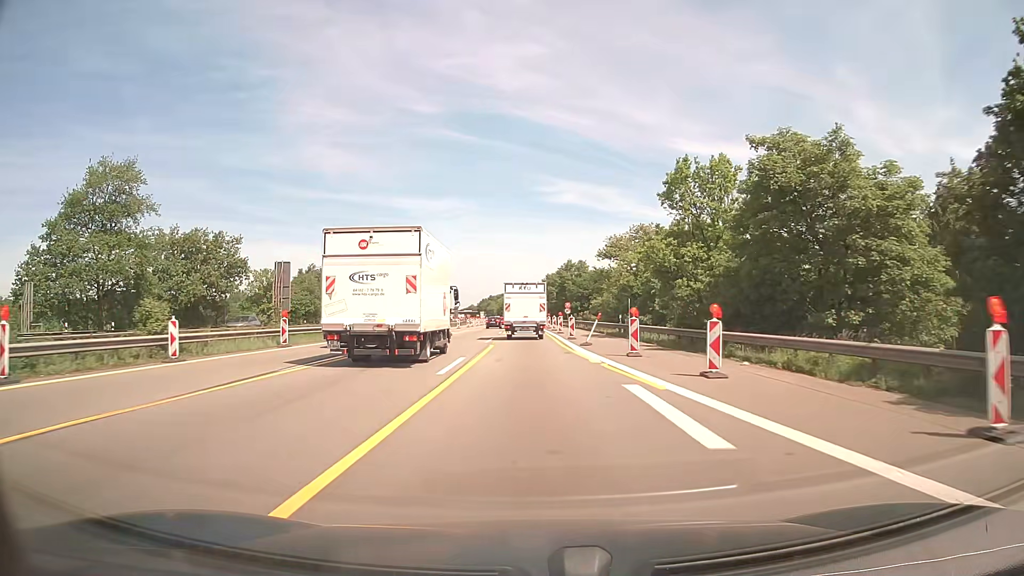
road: motorway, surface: asphalt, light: Day
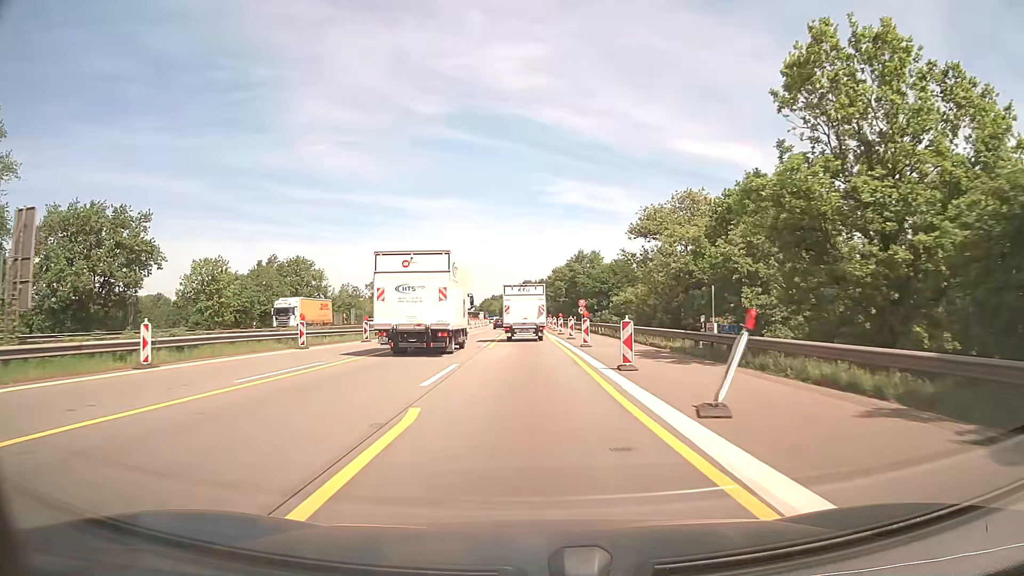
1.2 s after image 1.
(0.0, +20.3) m; 0°
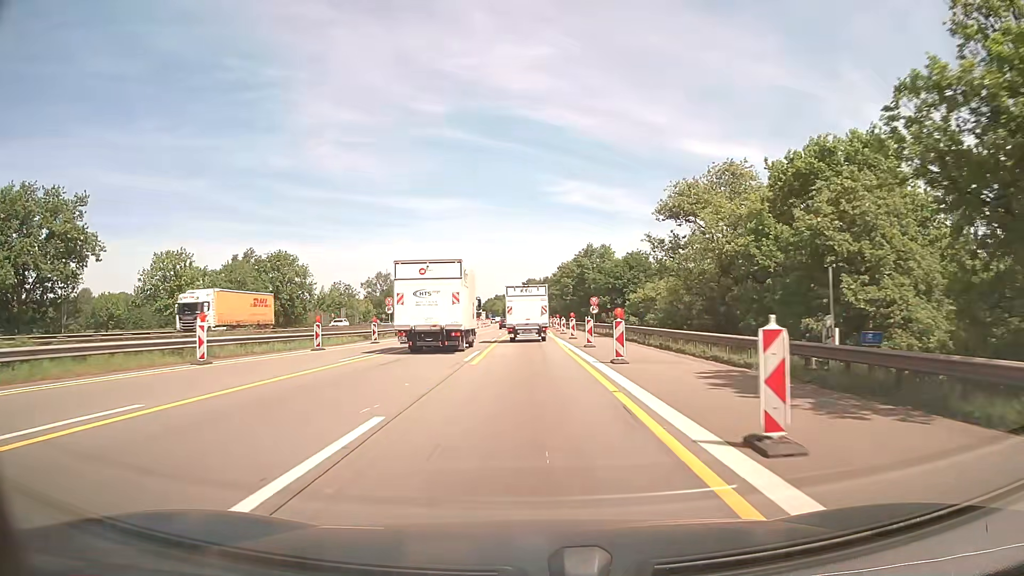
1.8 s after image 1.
(0.0, +10.1) m; -1°
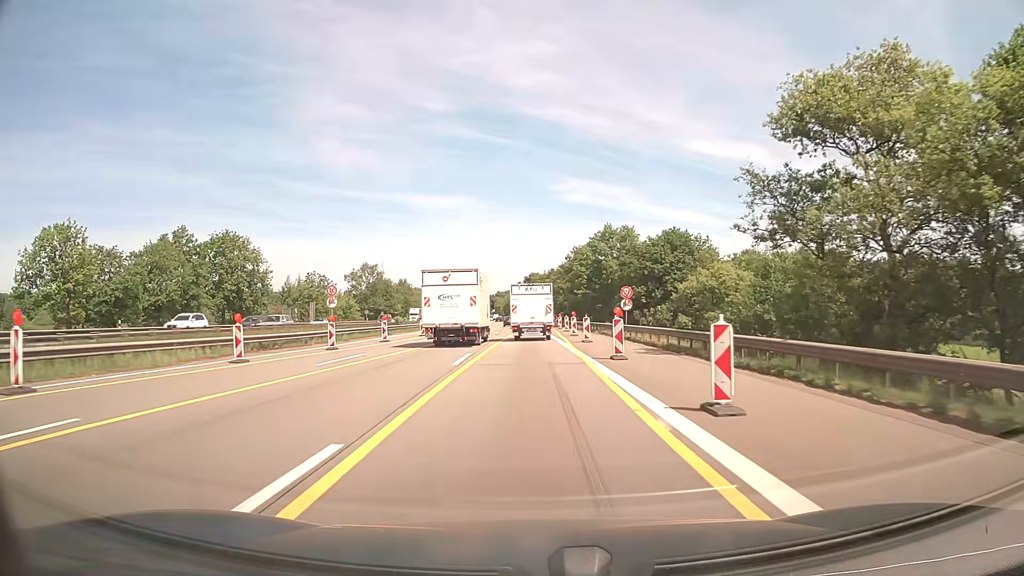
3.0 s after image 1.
(0.0, +20.1) m; 0°
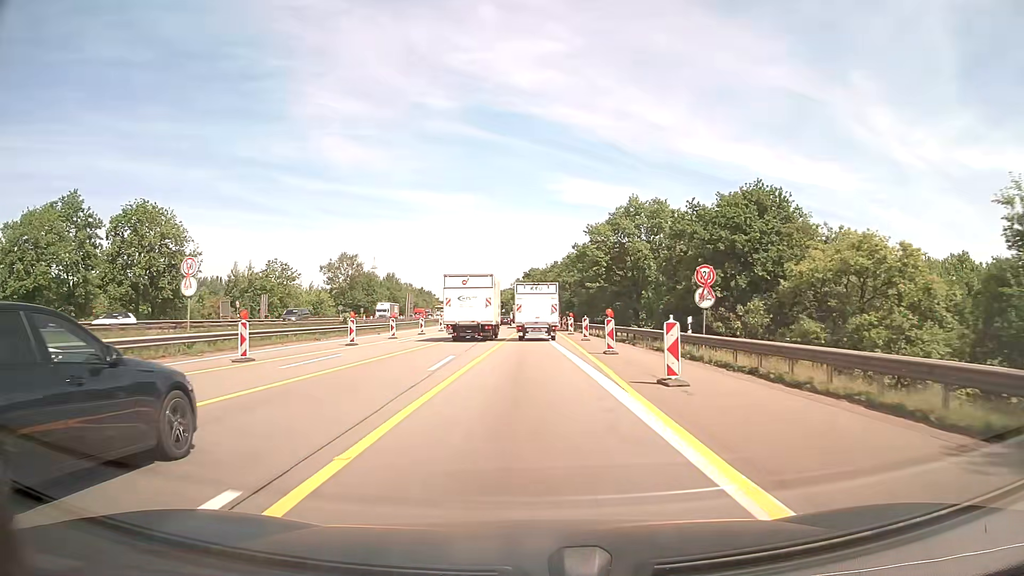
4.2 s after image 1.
(-0.1, +20.3) m; 0°
